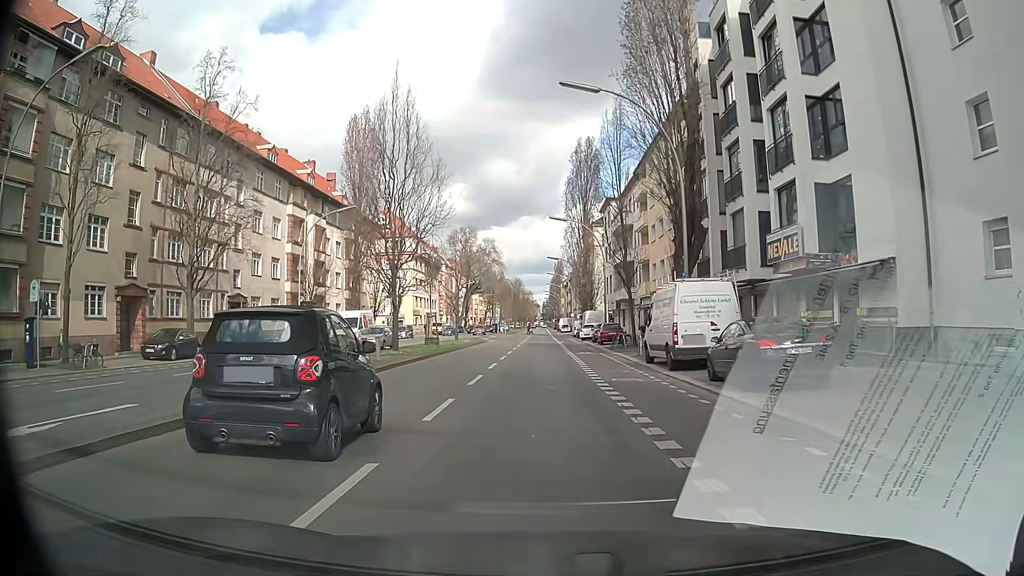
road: secondary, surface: asphalt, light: Day
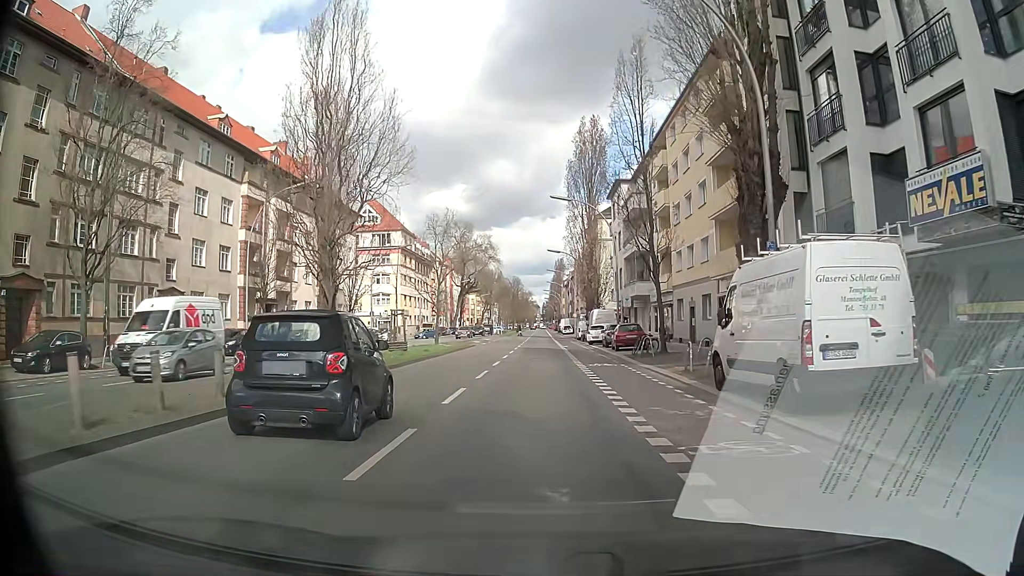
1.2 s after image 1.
(+0.1, +9.7) m; +1°
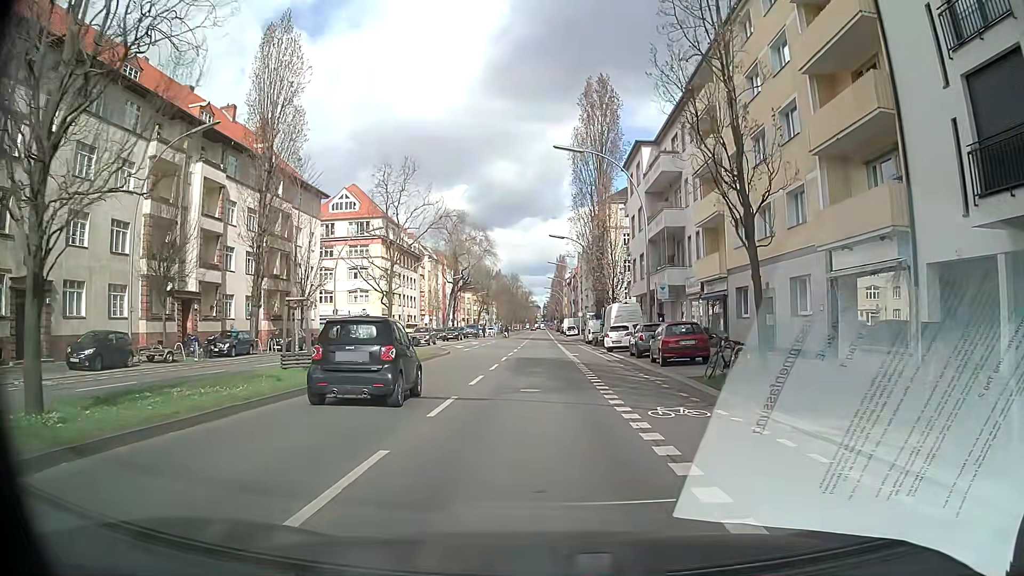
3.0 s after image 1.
(-0.1, +13.5) m; 0°
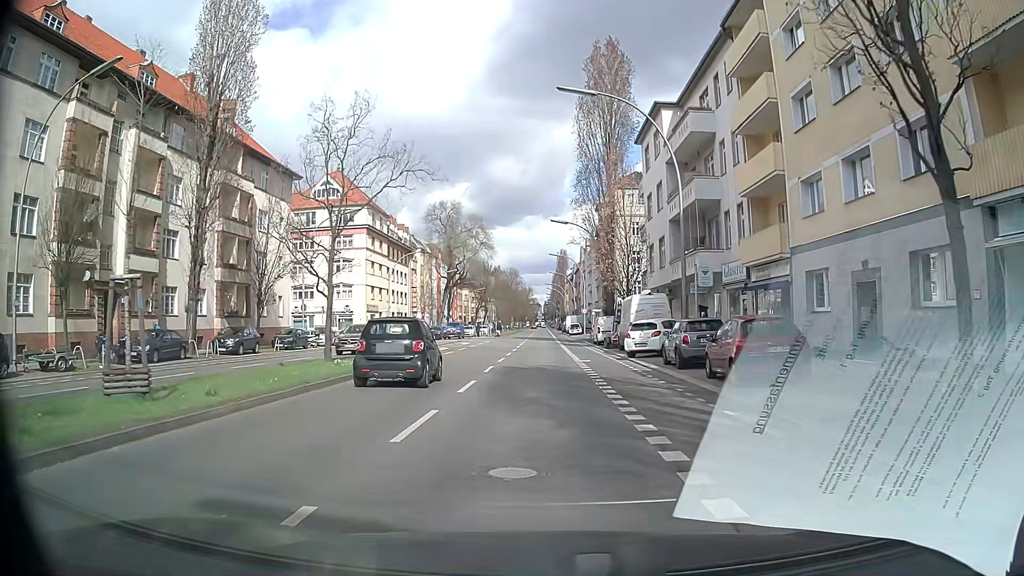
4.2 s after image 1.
(-0.1, +8.5) m; 0°
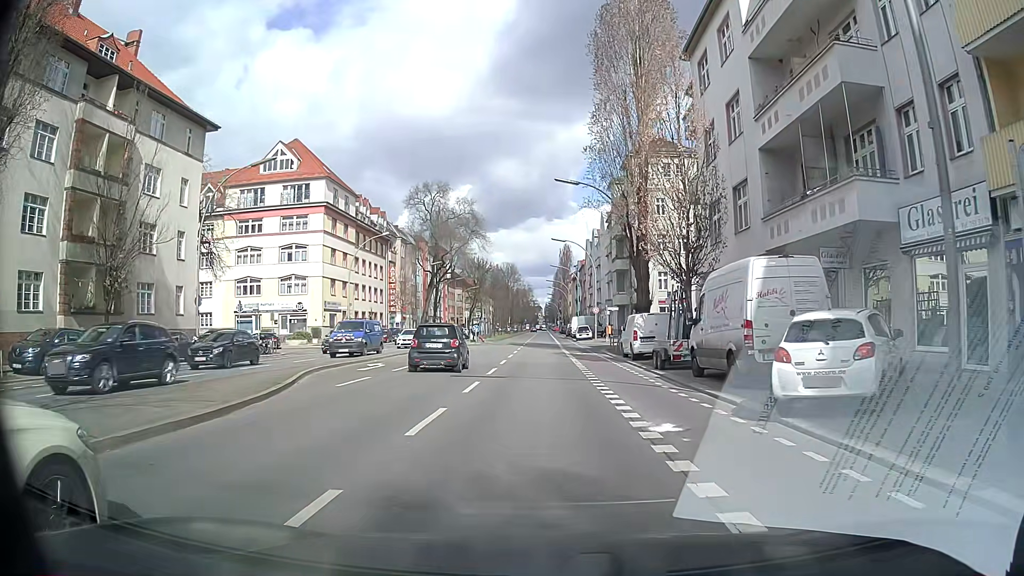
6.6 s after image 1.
(-0.2, +17.5) m; -1°
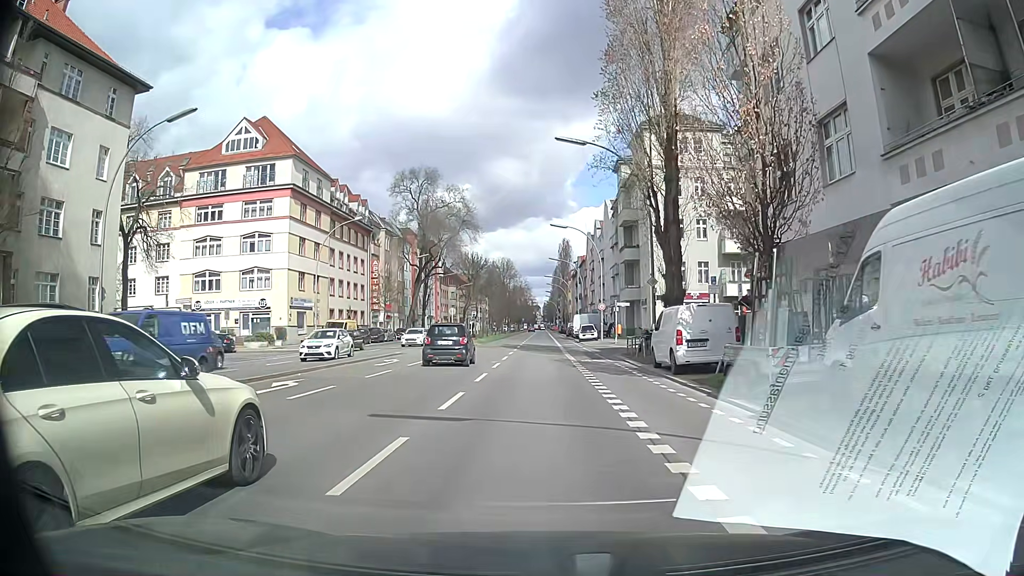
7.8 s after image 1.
(0.0, +9.2) m; 0°
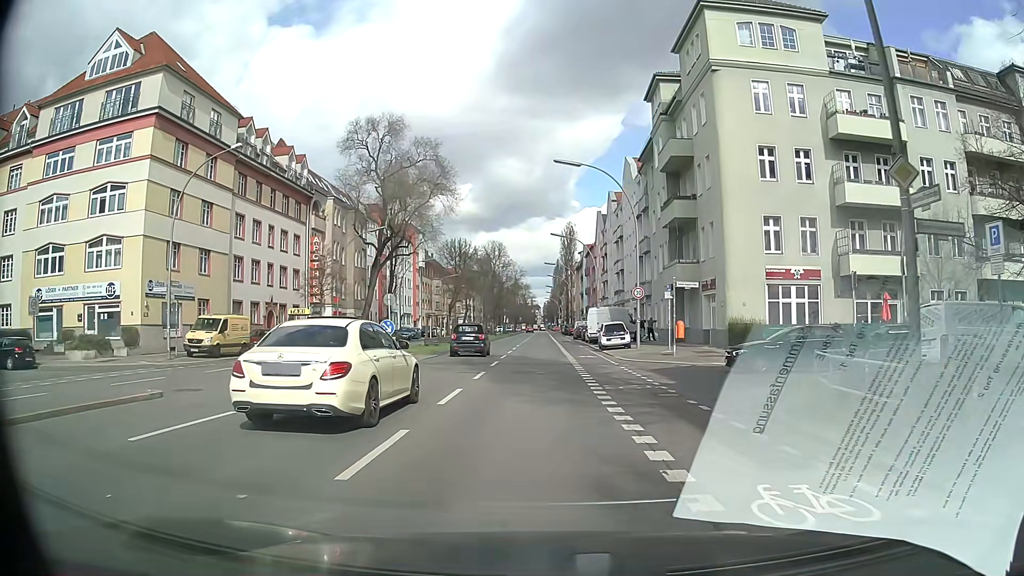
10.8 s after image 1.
(+0.1, +23.5) m; 0°
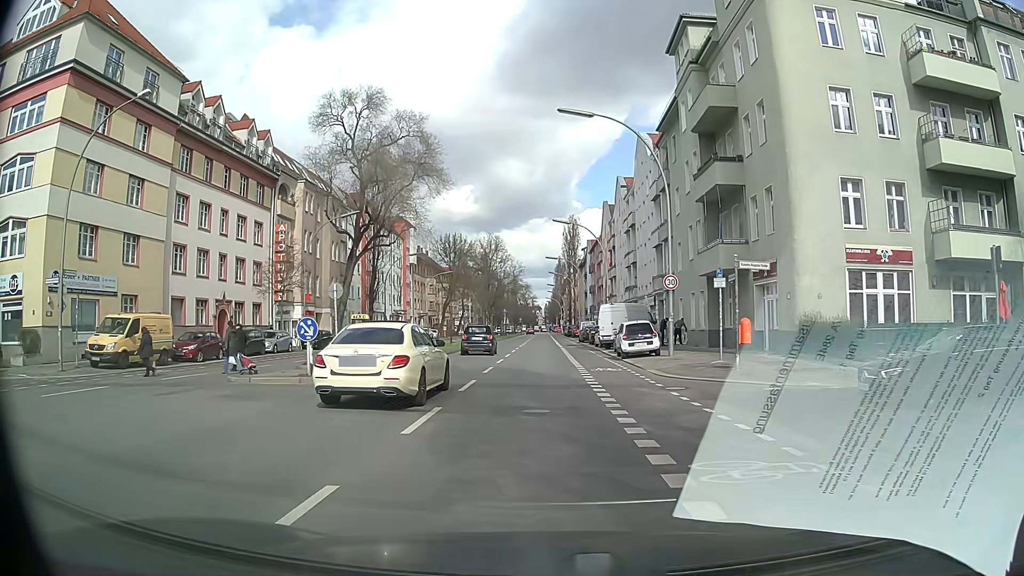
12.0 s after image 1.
(-0.1, +9.2) m; 0°
(0, +10) (0, +20) (0, +30) (0, +40) (0, +50) (0, +60) (0, +70) (0, +80) (0, +90) (0, +100) m
